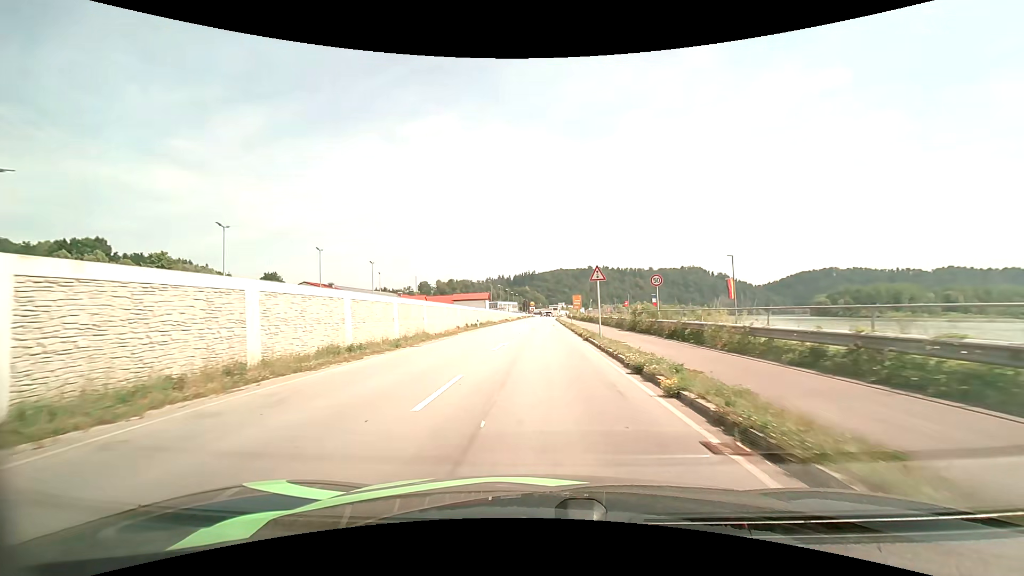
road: primary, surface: asphalt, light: Day
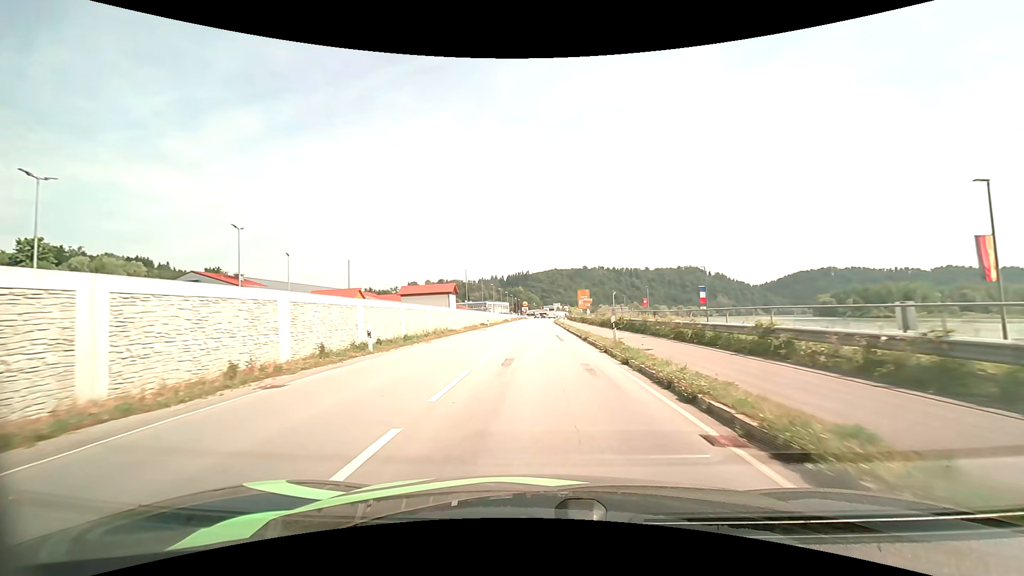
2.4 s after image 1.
(+0.1, +29.5) m; +1°
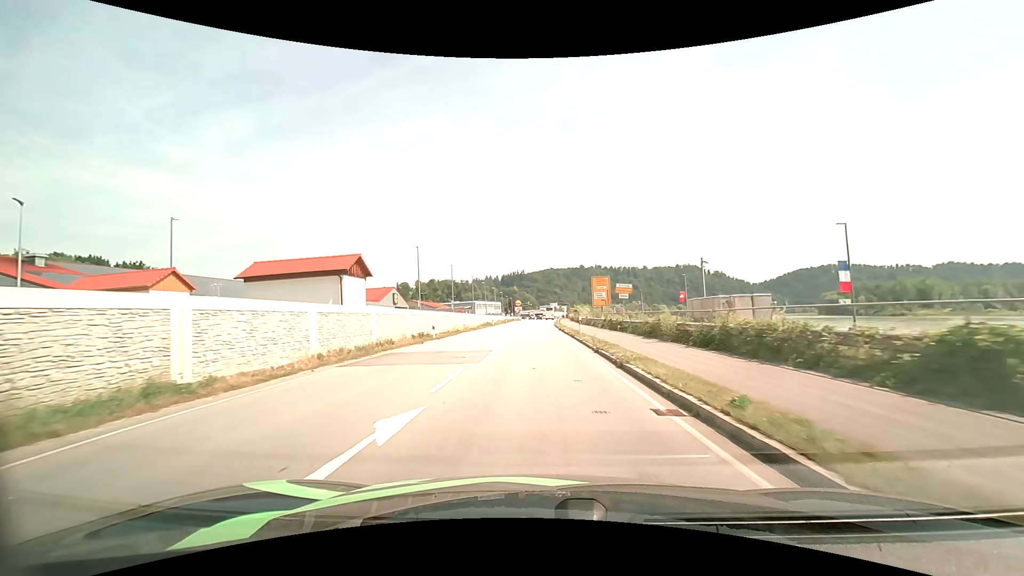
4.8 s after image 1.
(+0.2, +28.8) m; +1°
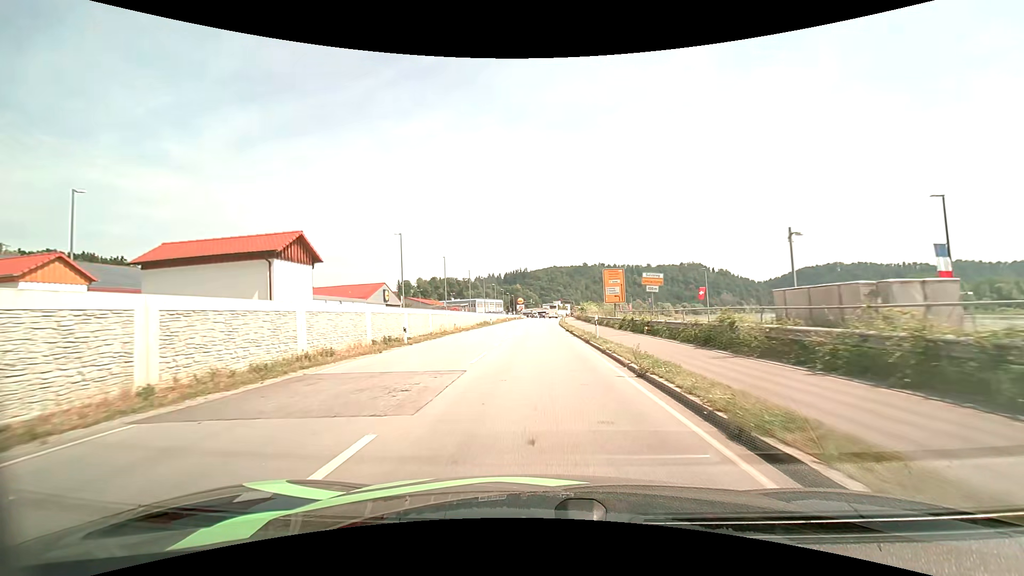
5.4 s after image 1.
(0.0, +7.3) m; 0°
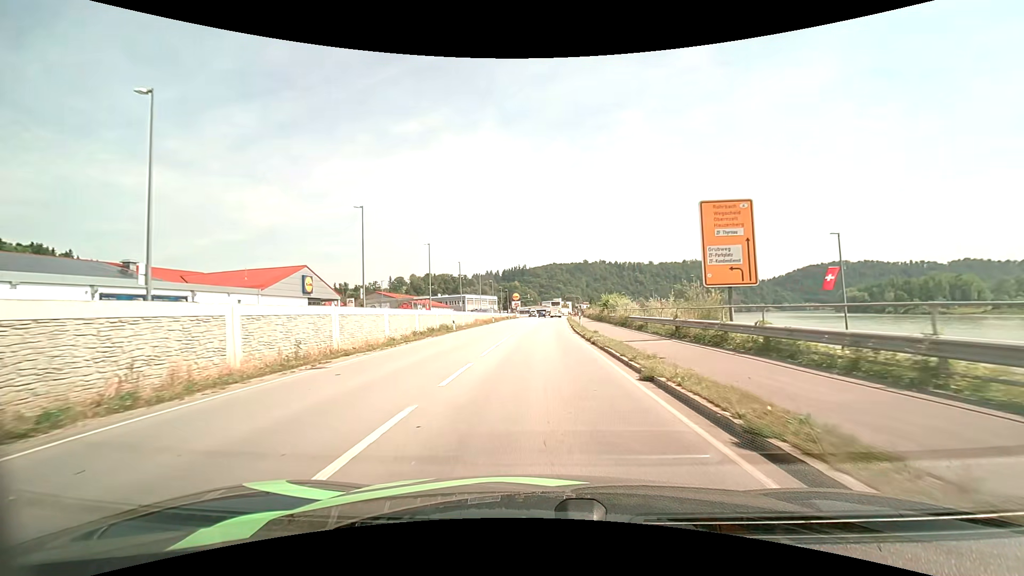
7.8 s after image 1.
(0.0, +28.3) m; 0°
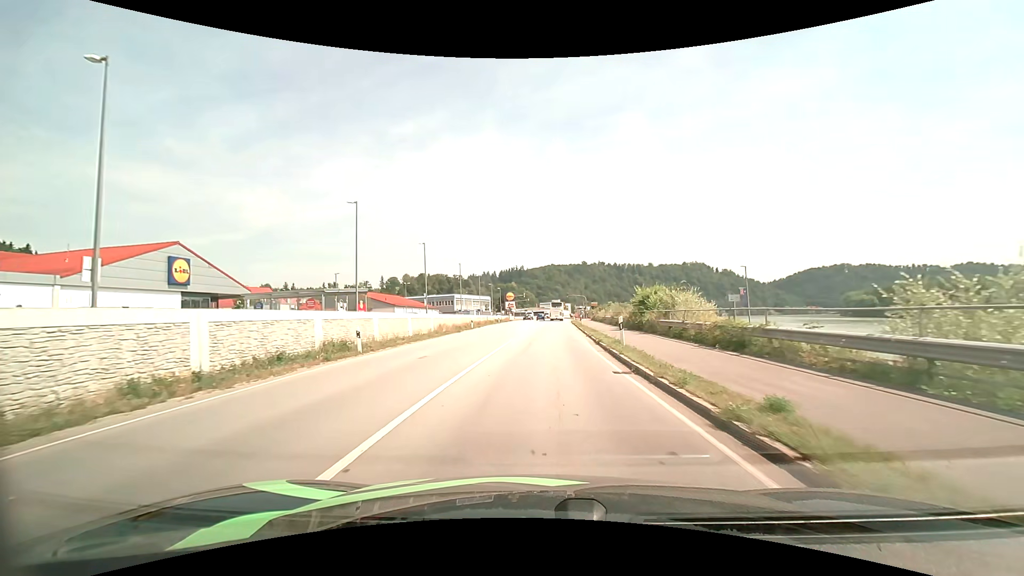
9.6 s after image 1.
(0.0, +19.6) m; 0°
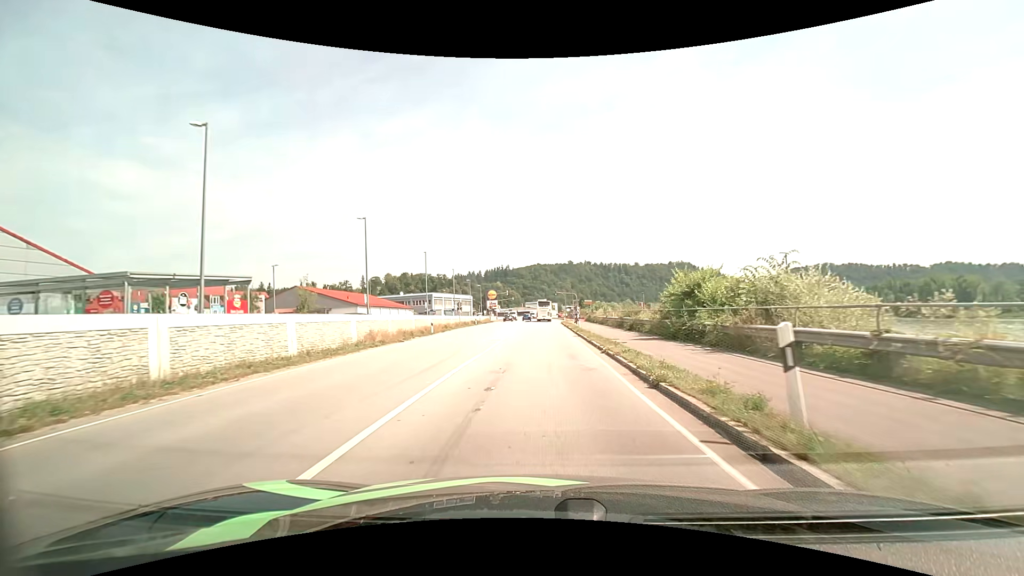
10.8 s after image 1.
(+0.2, +12.8) m; +2°
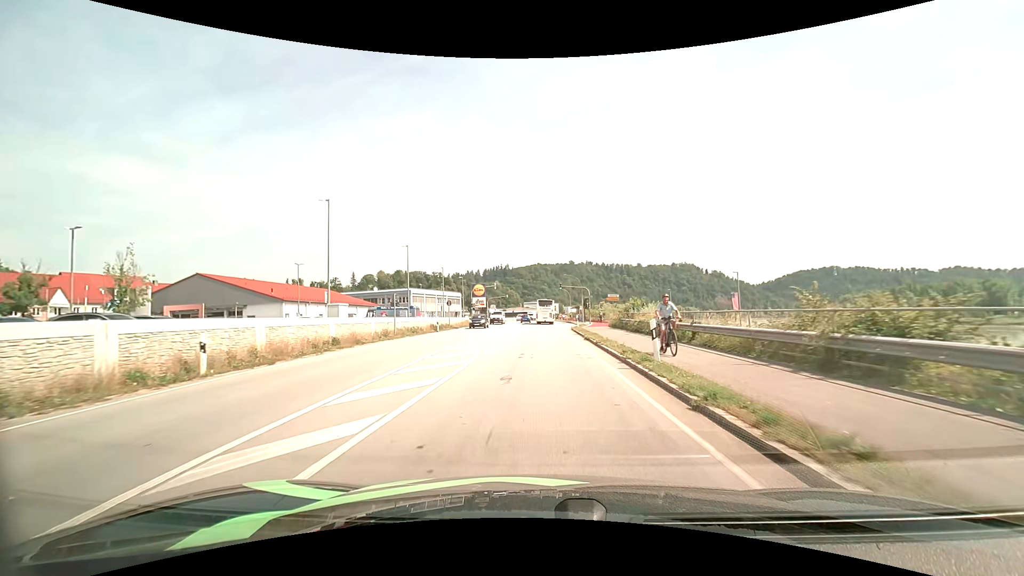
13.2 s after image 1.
(+0.1, +25.3) m; 0°
(0, +10) (0, +20) (0, +30) (0, +40) (0, +50) (0, +60) (0, +70) (+1, +80) (+1, +90) (+1, +100) m
